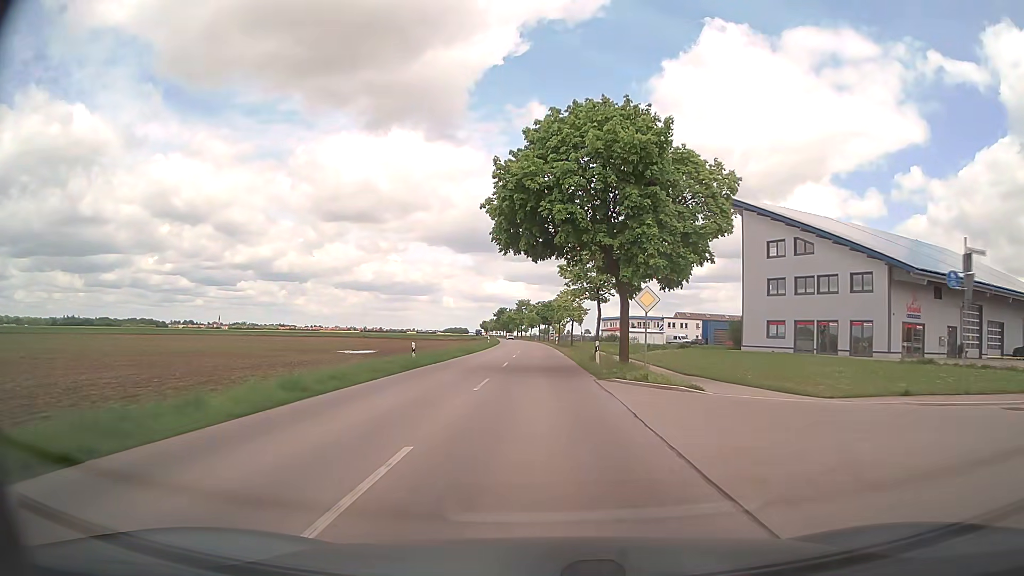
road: tertiary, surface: asphalt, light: Day
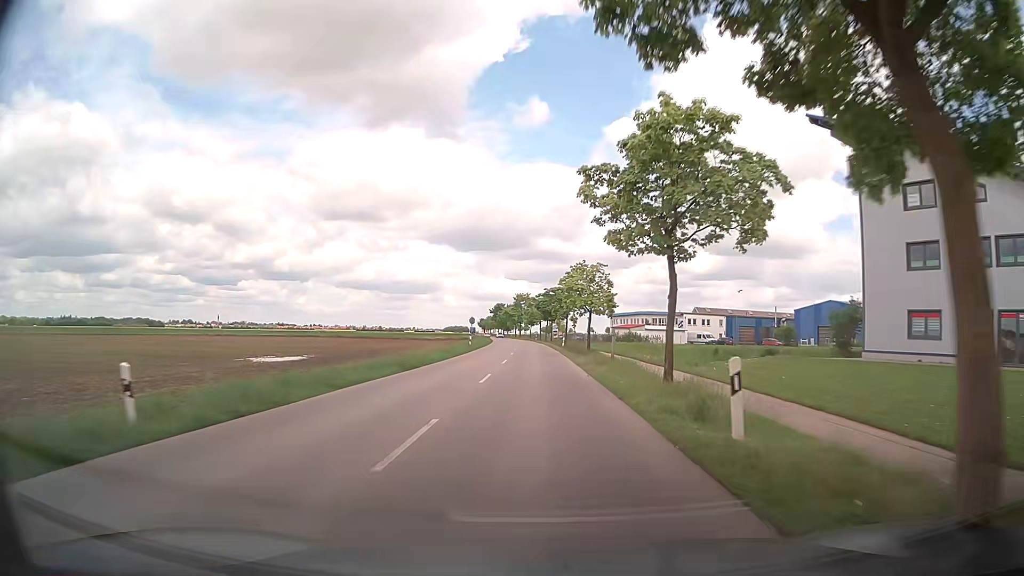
(0.0, +21.5) m; 0°
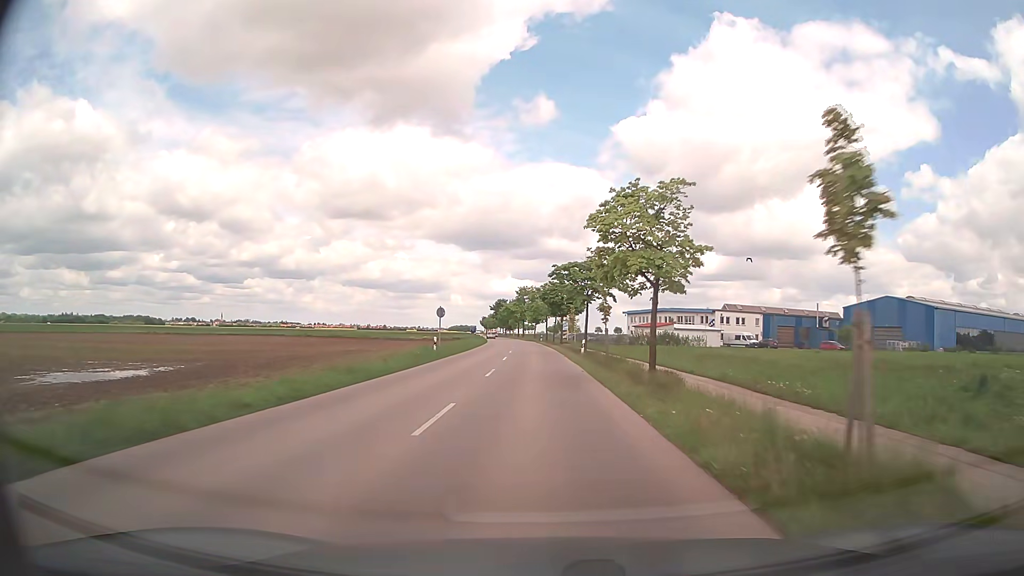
(-0.1, +21.9) m; 0°
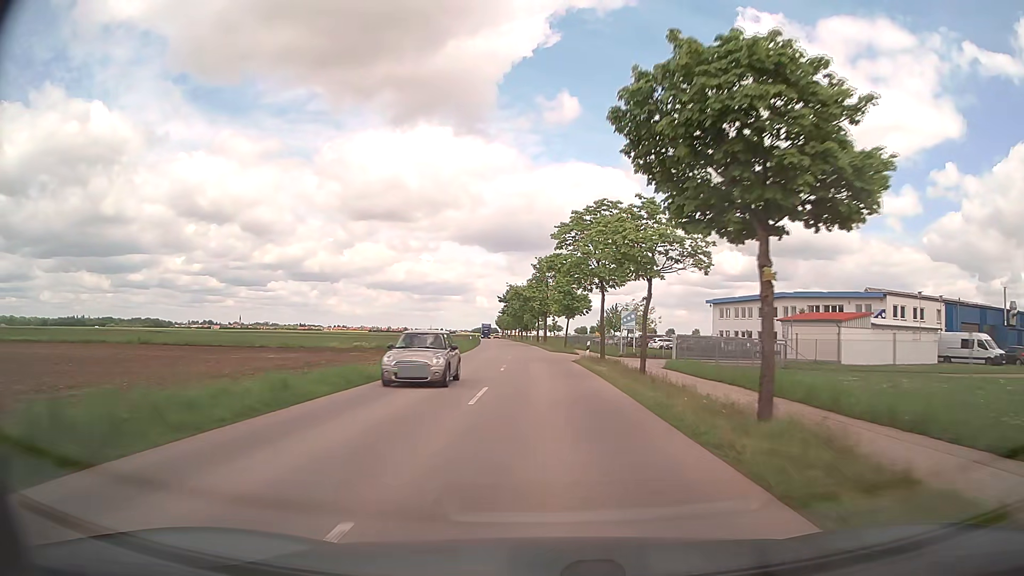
(-1.3, +56.4) m; -2°
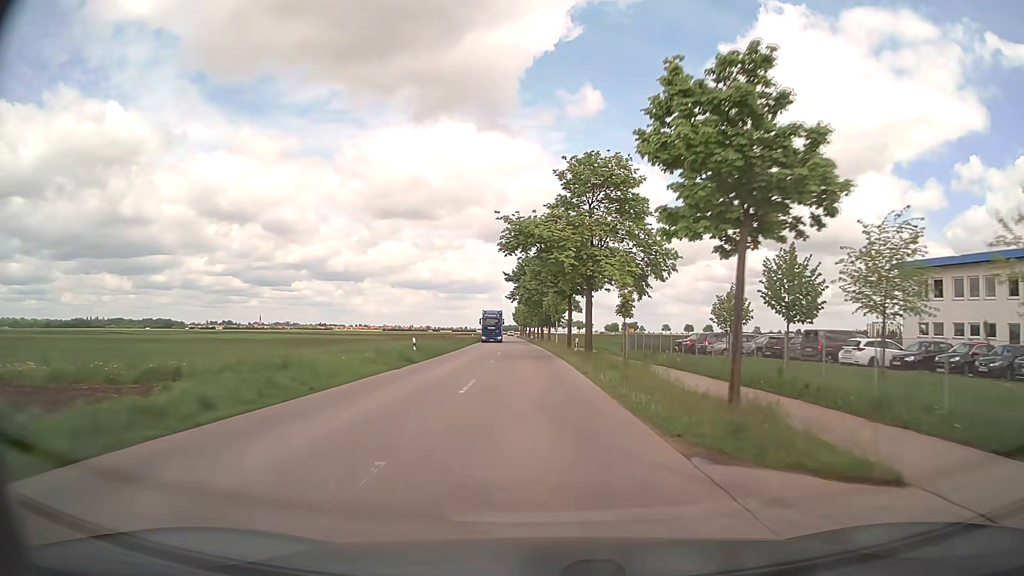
(-0.6, +46.1) m; -2°
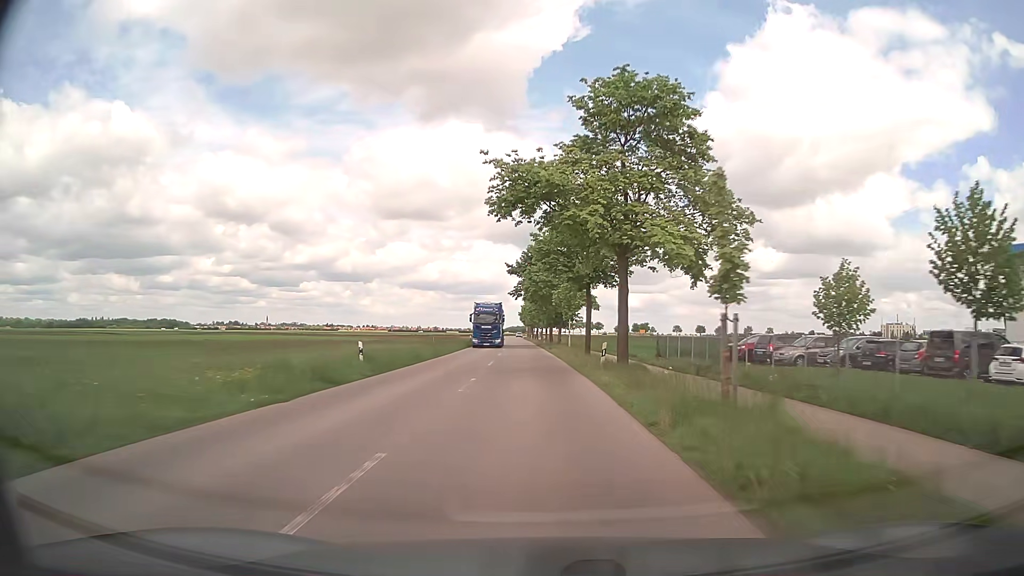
(-0.1, +11.6) m; -1°
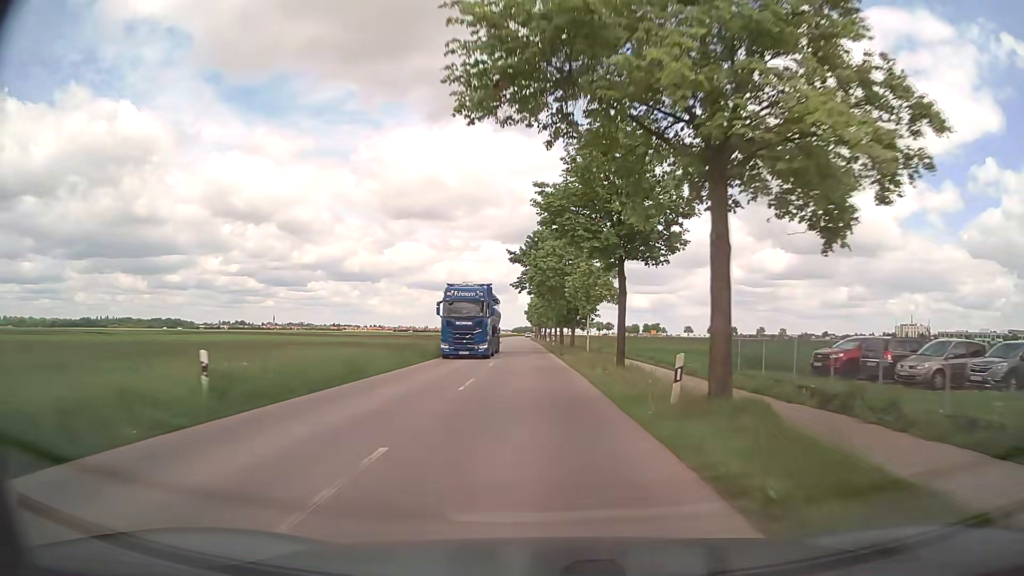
(-0.1, +11.7) m; -1°
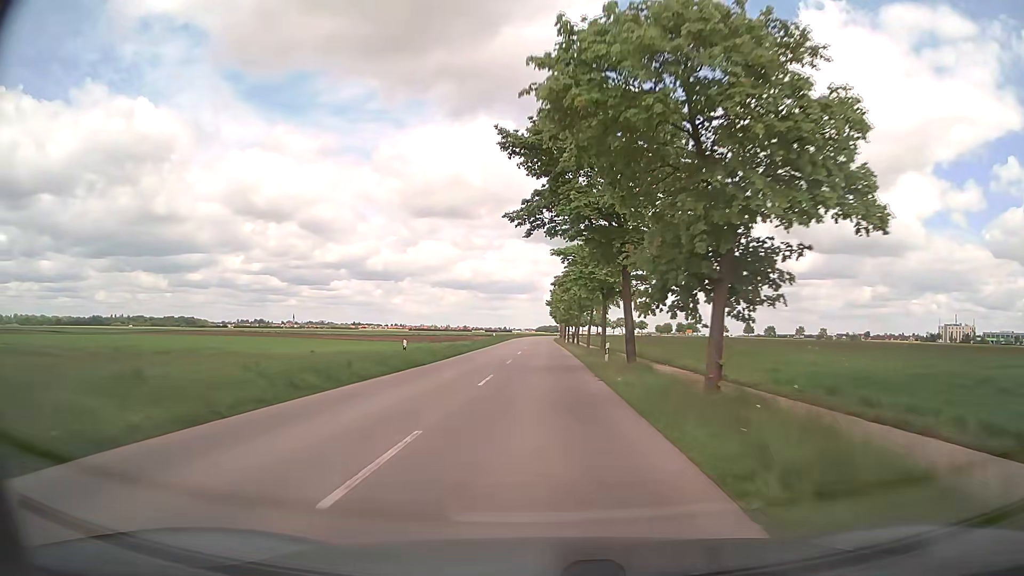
(-0.7, +34.9) m; -2°
(0, +10) (0, +20) (0, +30) (0, +40) (0, +50) (0, +60) (0, +70) (0, +80) (0, +90) (0, +100) m
